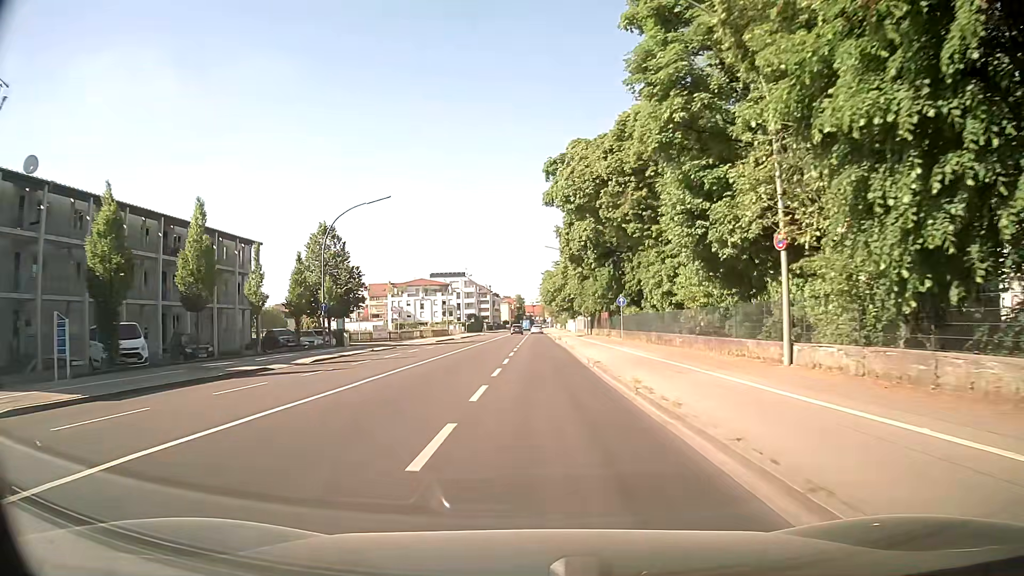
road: secondary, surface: asphalt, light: Day
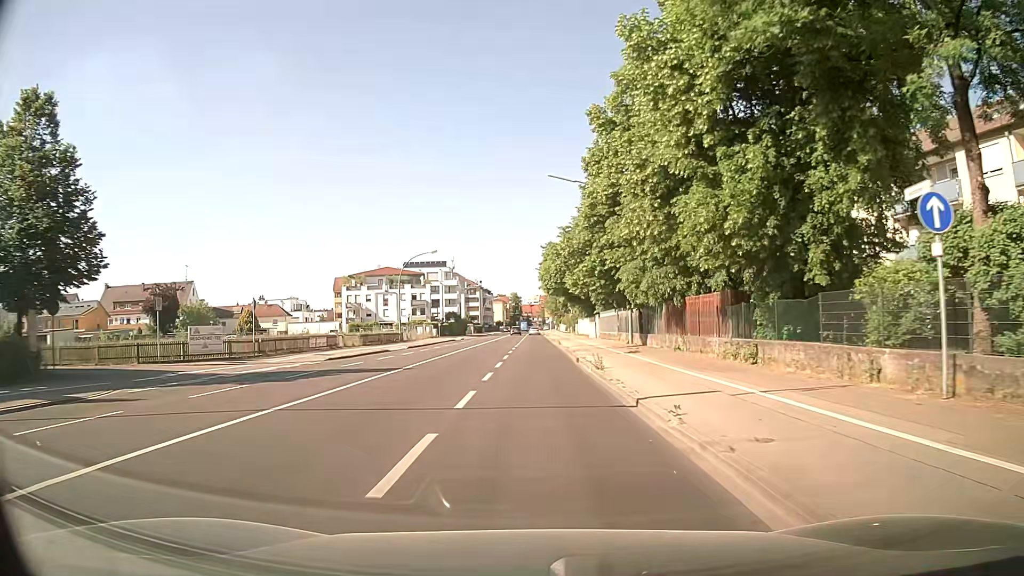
(0.0, +36.8) m; 0°
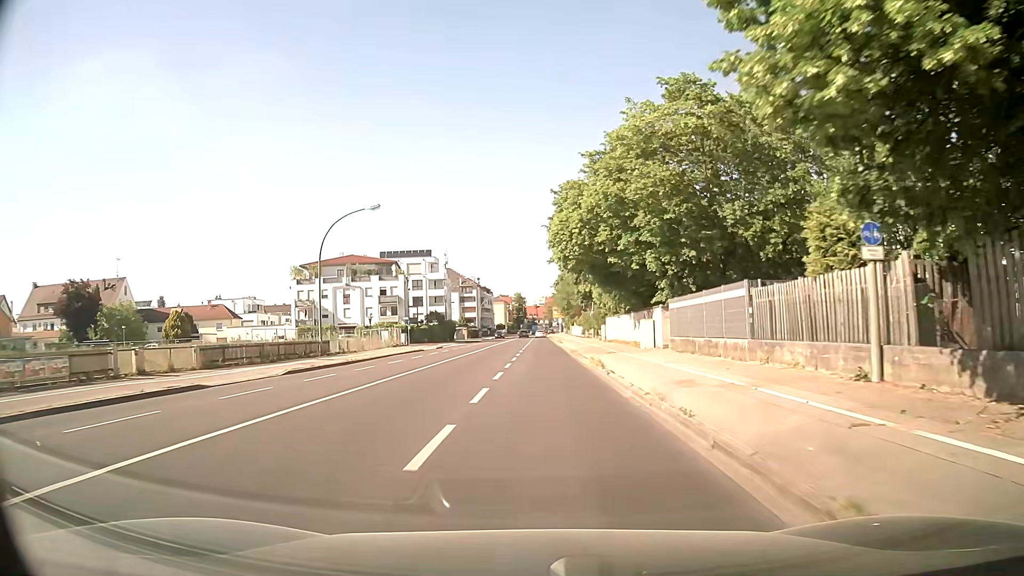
(+0.1, +29.1) m; 0°
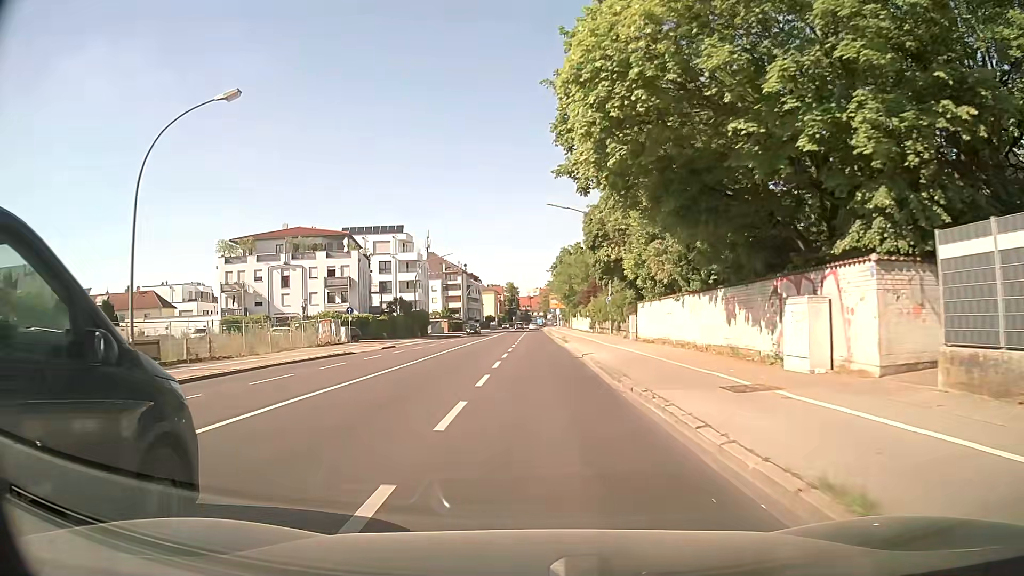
(+0.1, +21.8) m; 0°
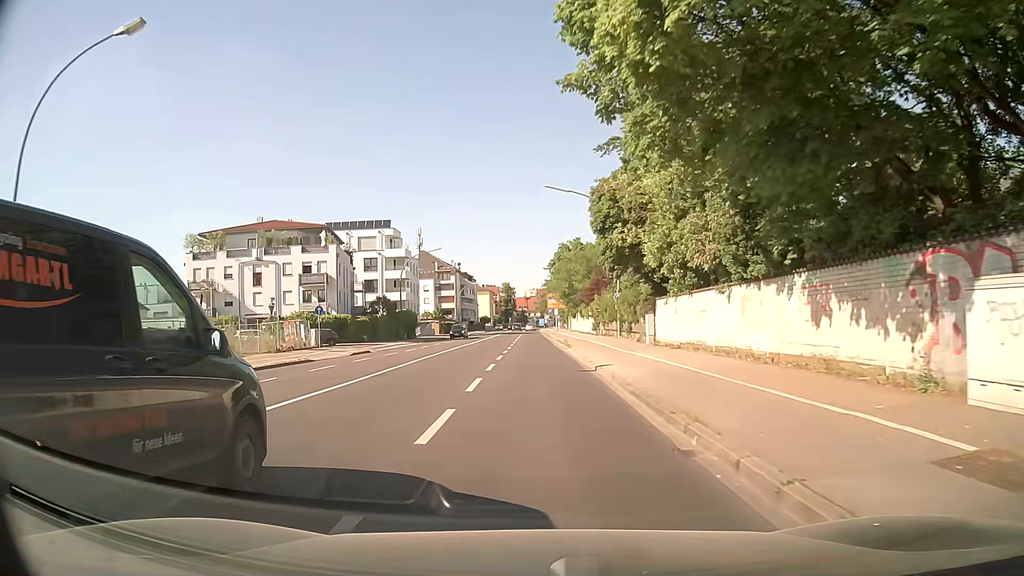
(0.0, +6.9) m; 0°
(0, +10) (0, +20) (0, +30) (-1, +40) (-2, +50) (-2, +60) (-3, +70) (-3, +80) (-3, +90) (-3, +100) m
